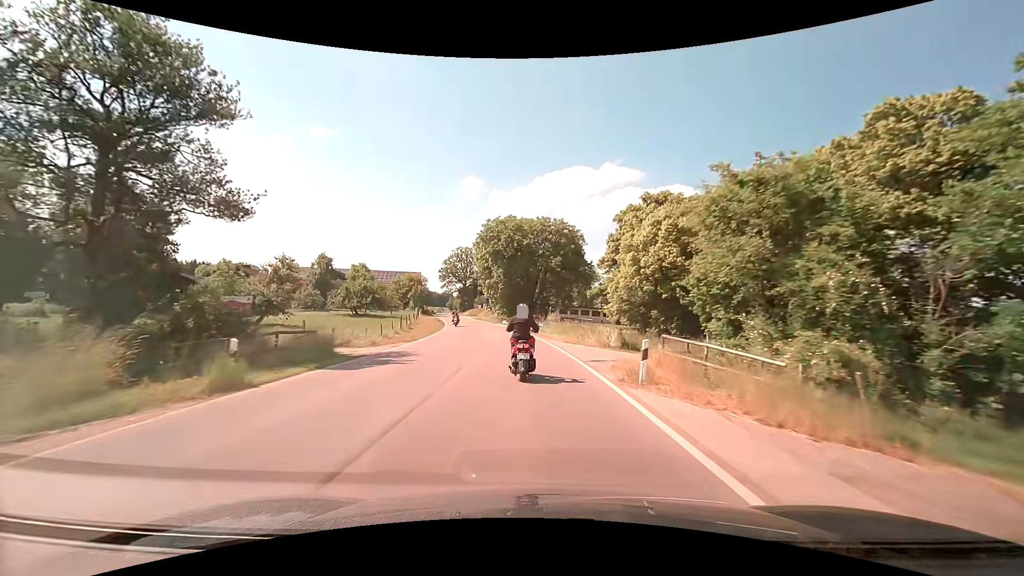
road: secondary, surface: asphalt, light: Day
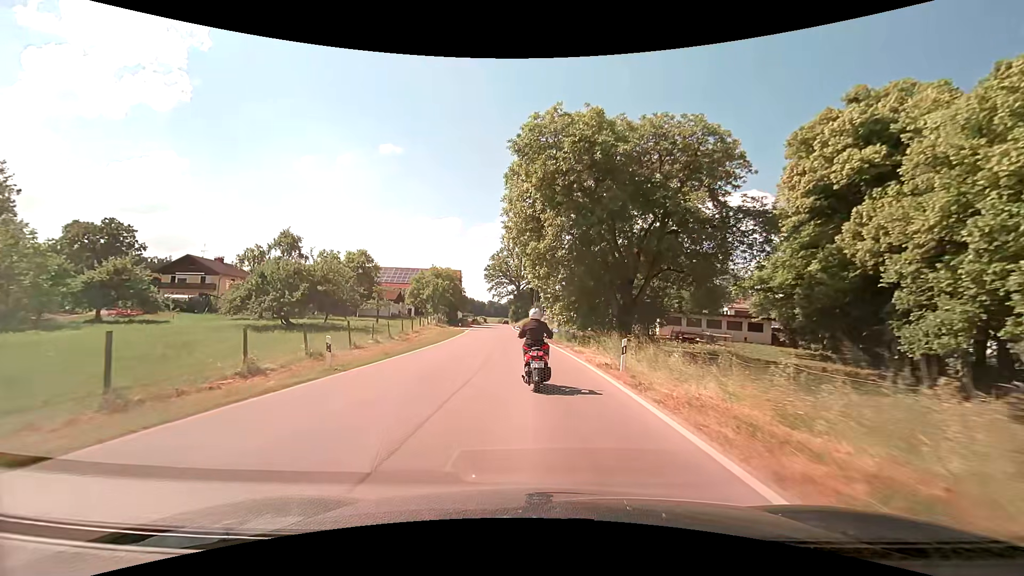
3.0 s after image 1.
(-2.6, +40.6) m; -7°
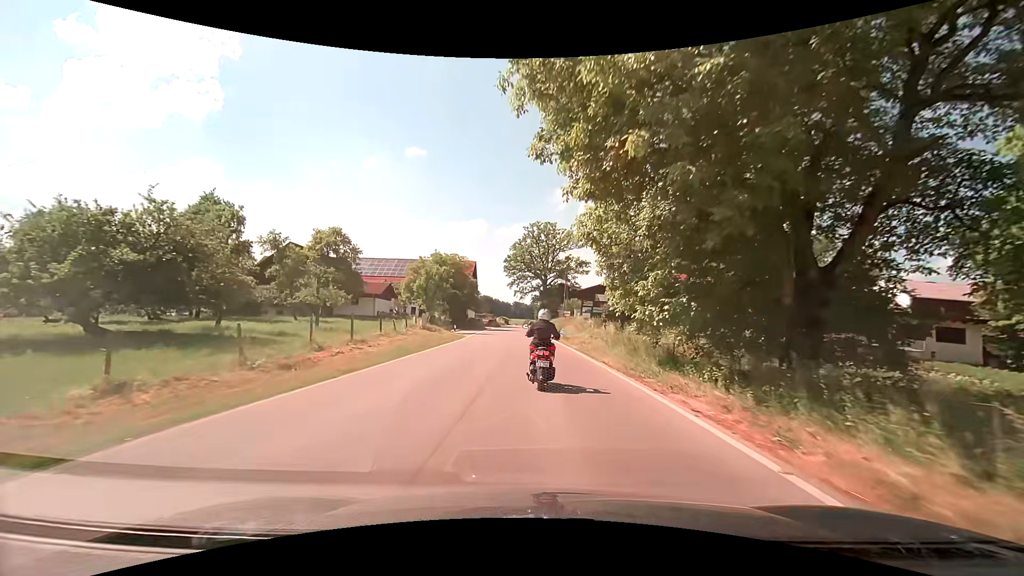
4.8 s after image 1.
(-0.8, +21.9) m; -3°
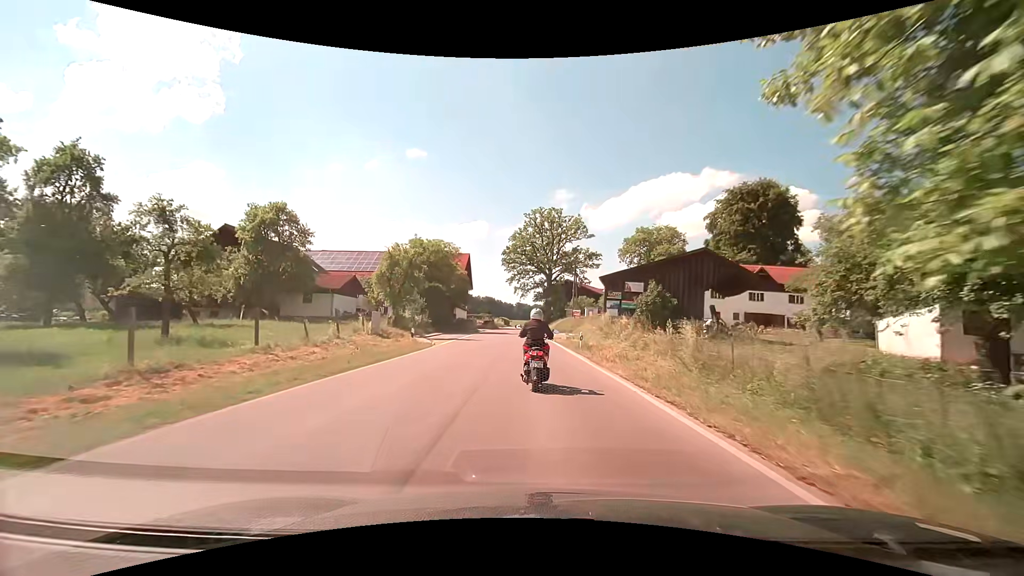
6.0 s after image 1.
(0.0, +14.5) m; -1°
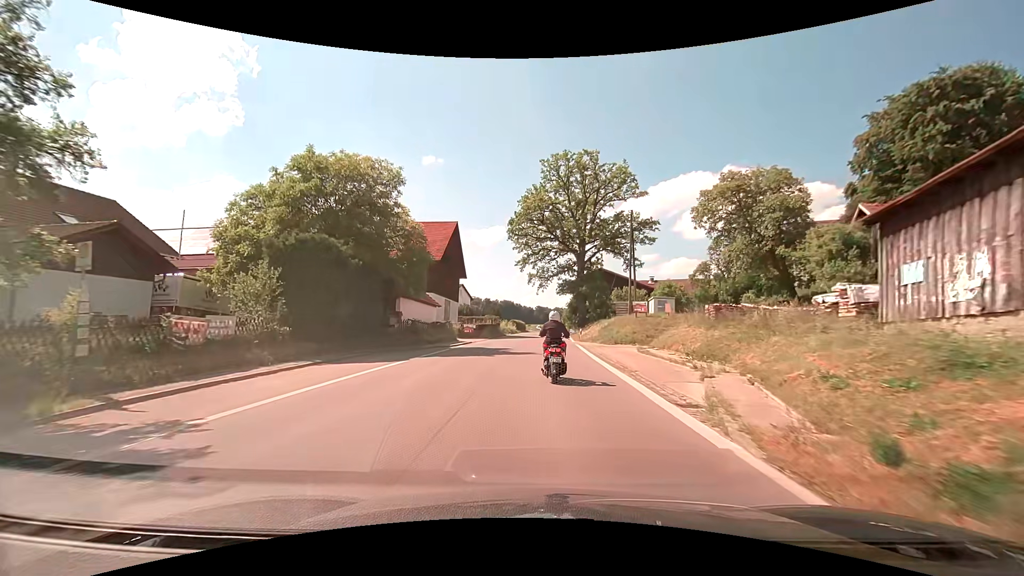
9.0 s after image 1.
(-0.2, +32.9) m; -2°
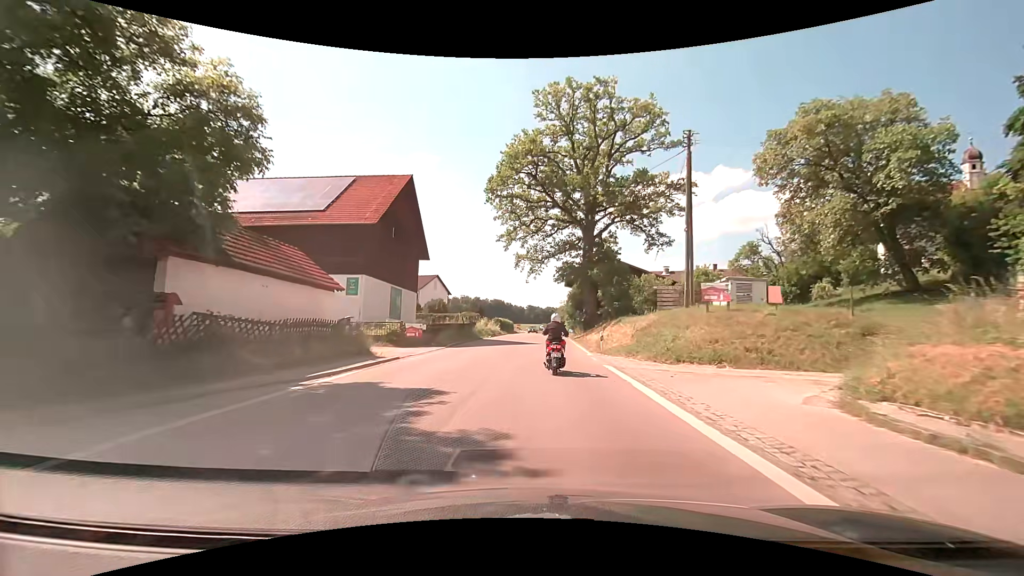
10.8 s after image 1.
(+0.2, +18.7) m; +1°
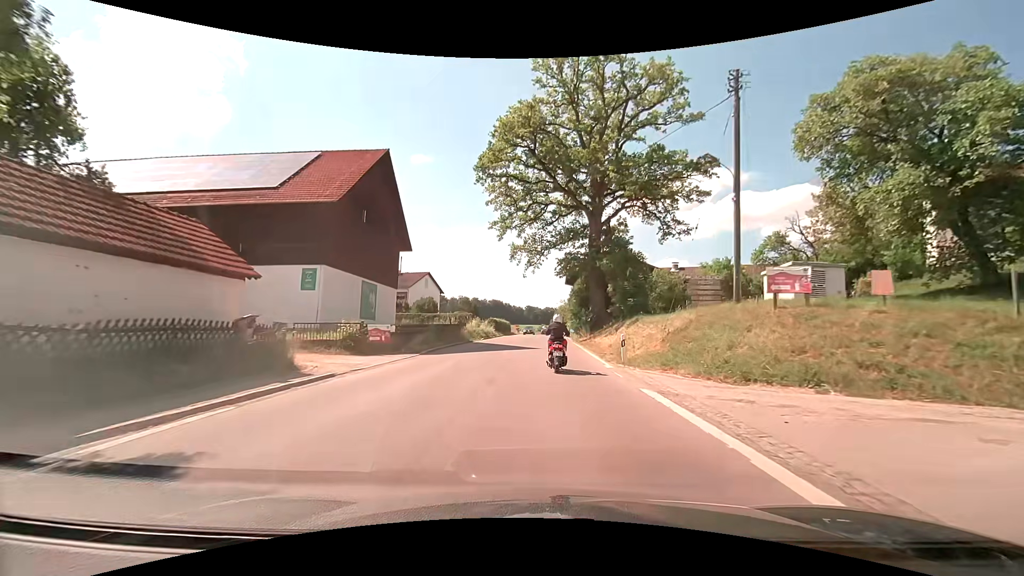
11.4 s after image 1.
(0.0, +6.4) m; 0°
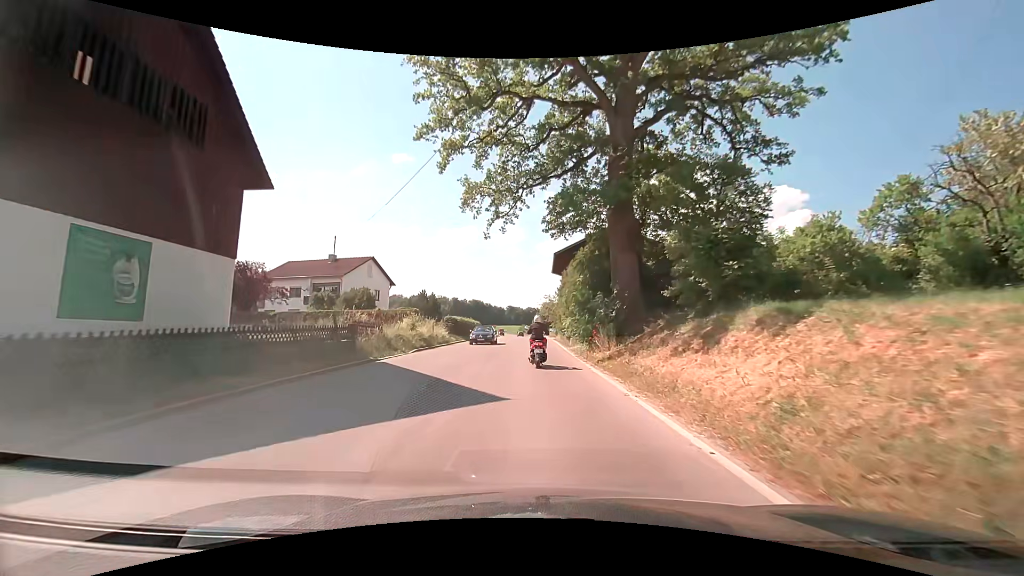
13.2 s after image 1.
(+0.4, +19.8) m; +2°
(0, +10) (0, +20) (0, +30) (0, +40) (0, +50) (0, +60) (0, +70) (0, +80) (-1, +90) (-1, +100) m
